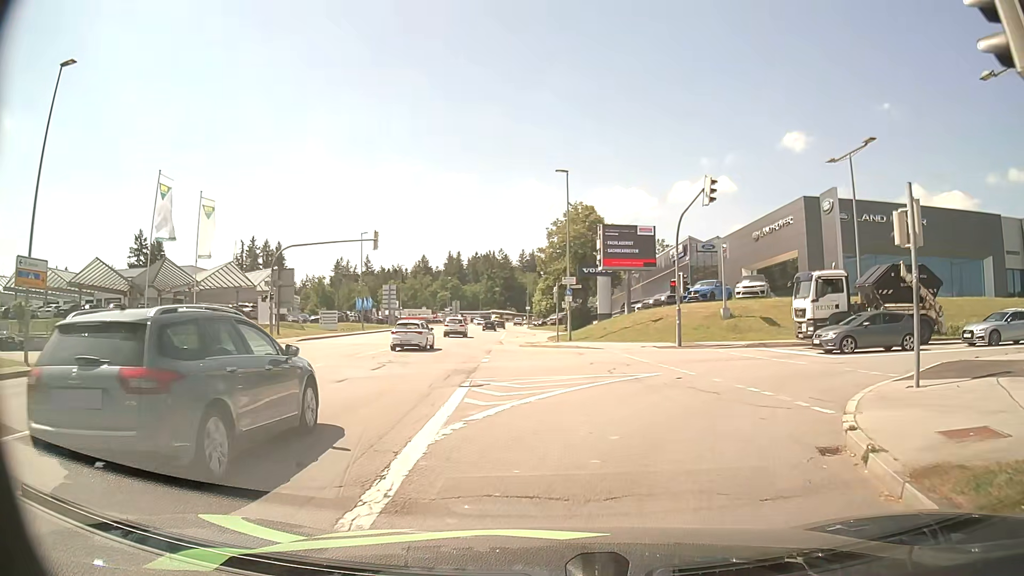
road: tertiary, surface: asphalt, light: Day
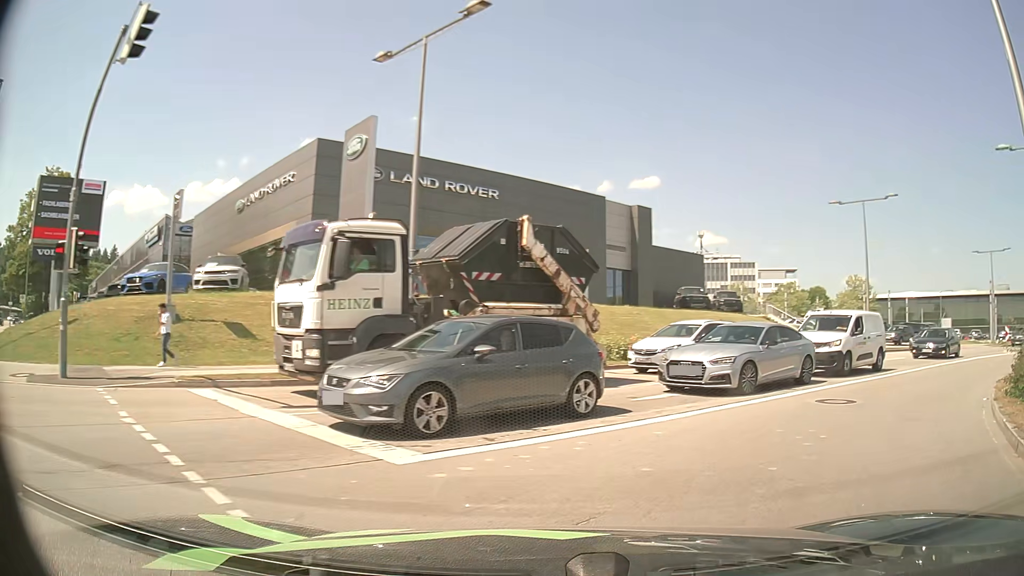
(+4.5, +14.8) m; +43°
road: secondary
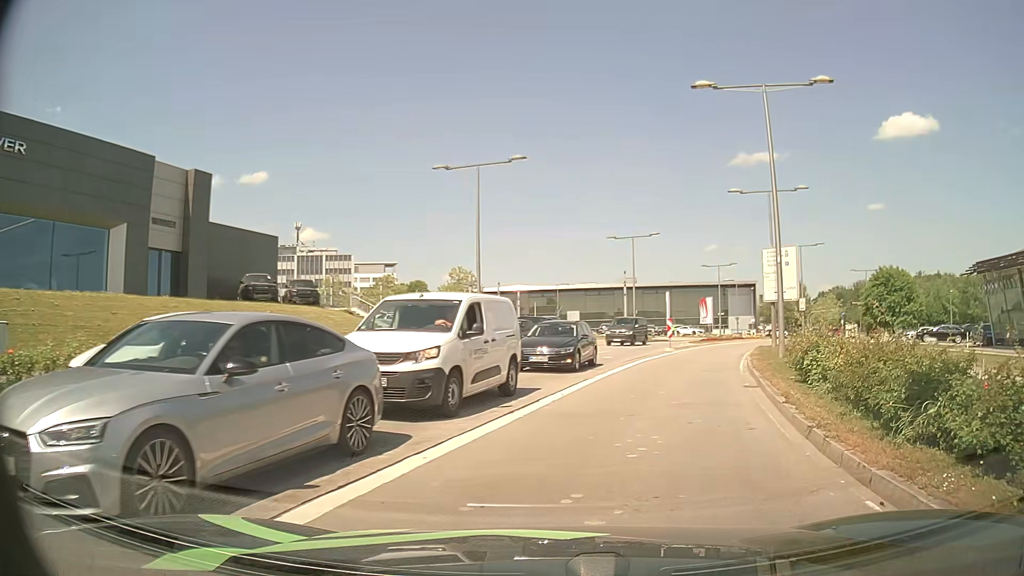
(+2.8, +8.4) m; +34°
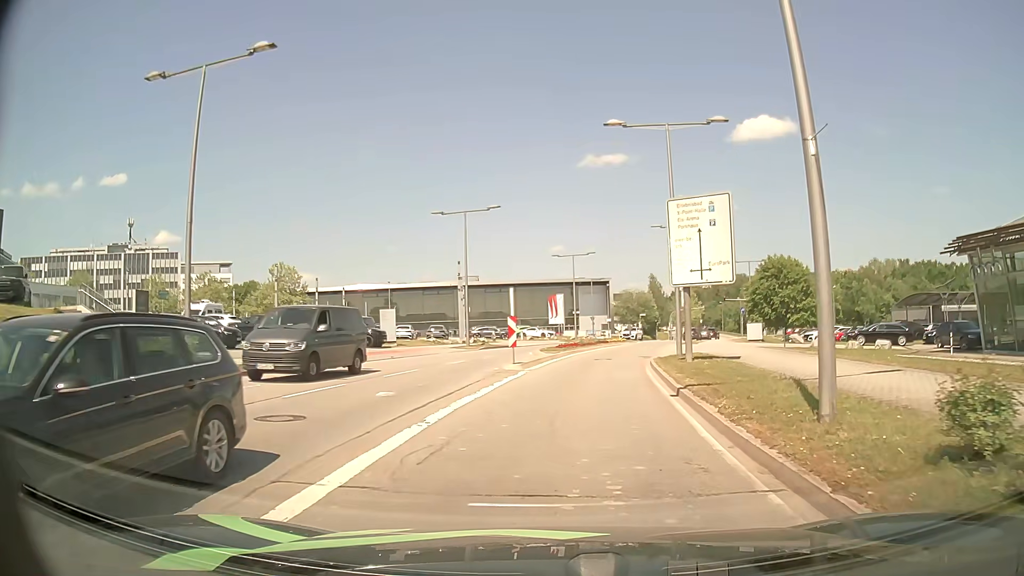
(+2.2, +14.1) m; +14°
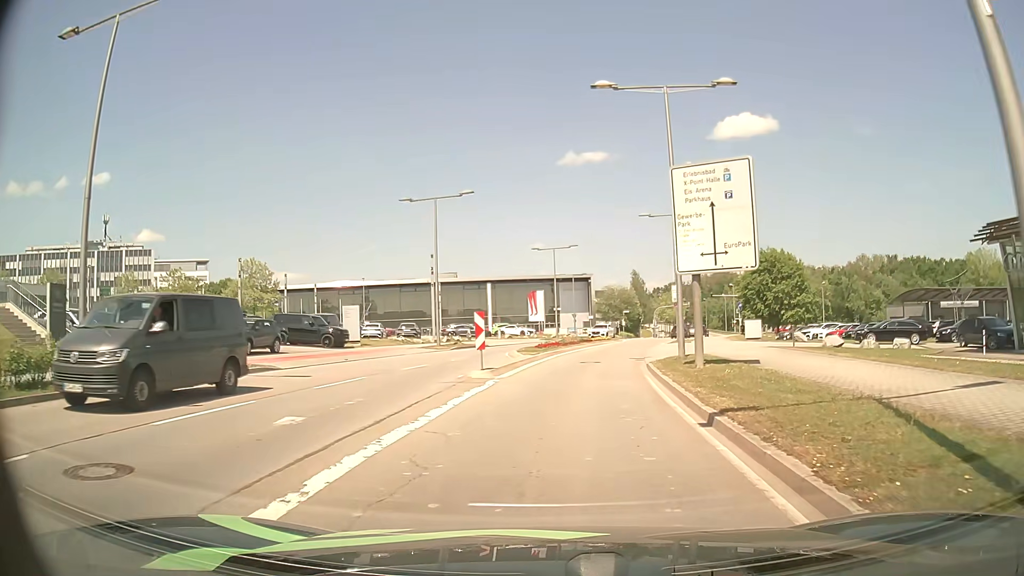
(0.0, +4.2) m; +1°
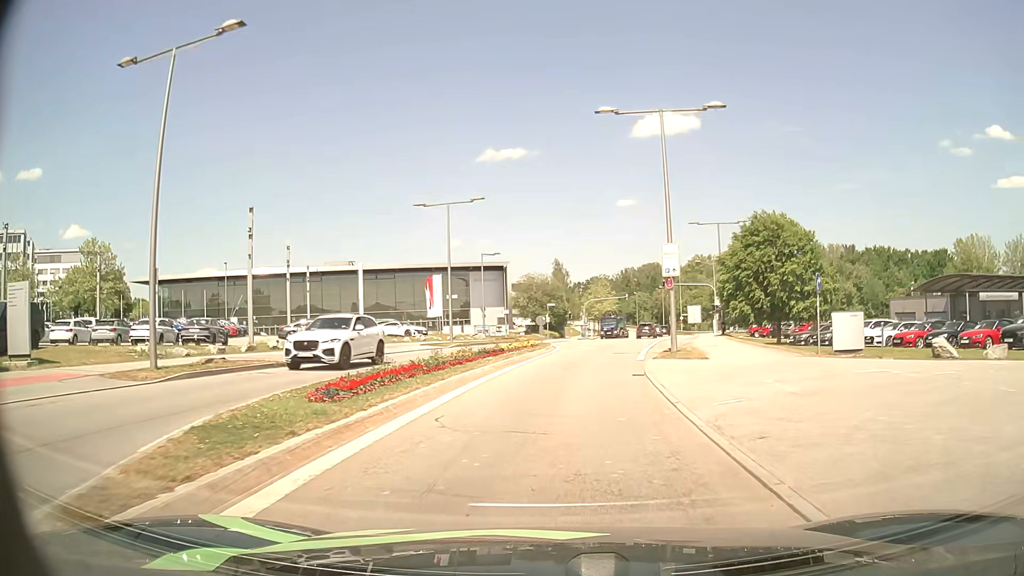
(+1.5, +23.9) m; +7°
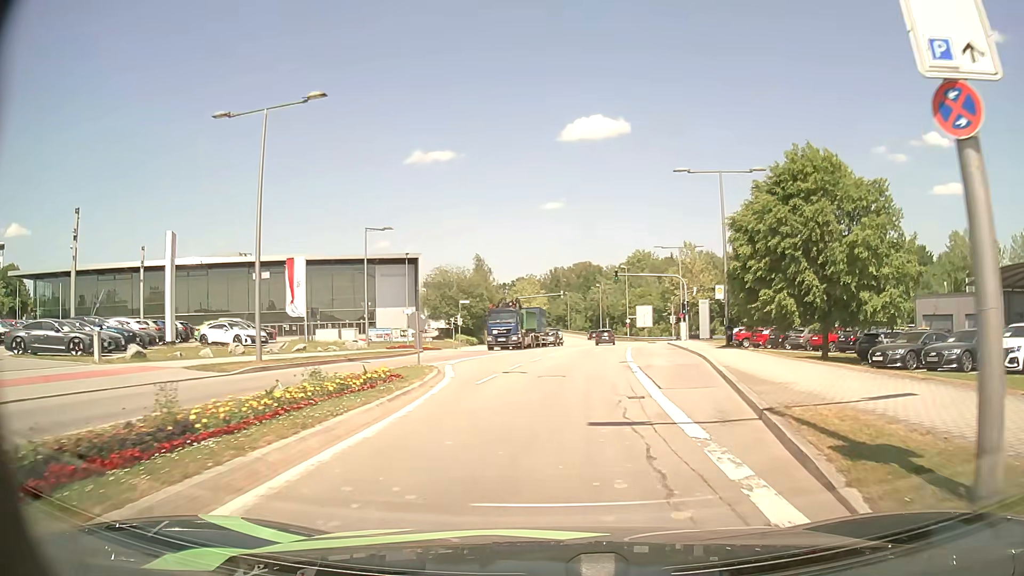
(+1.1, +20.6) m; +6°
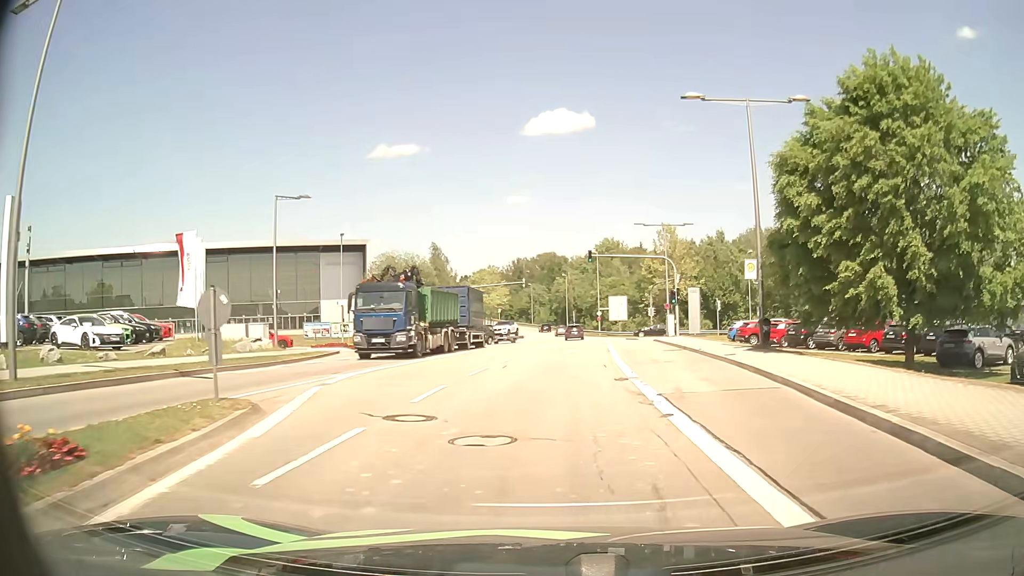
(+0.4, +11.2) m; +4°
(0, +10) (+1, +20) (+1, +30) (+2, +40) (+2, +50) (+2, +60) (+3, +70) (+3, +80) (+2, +90) (+2, +100) m
